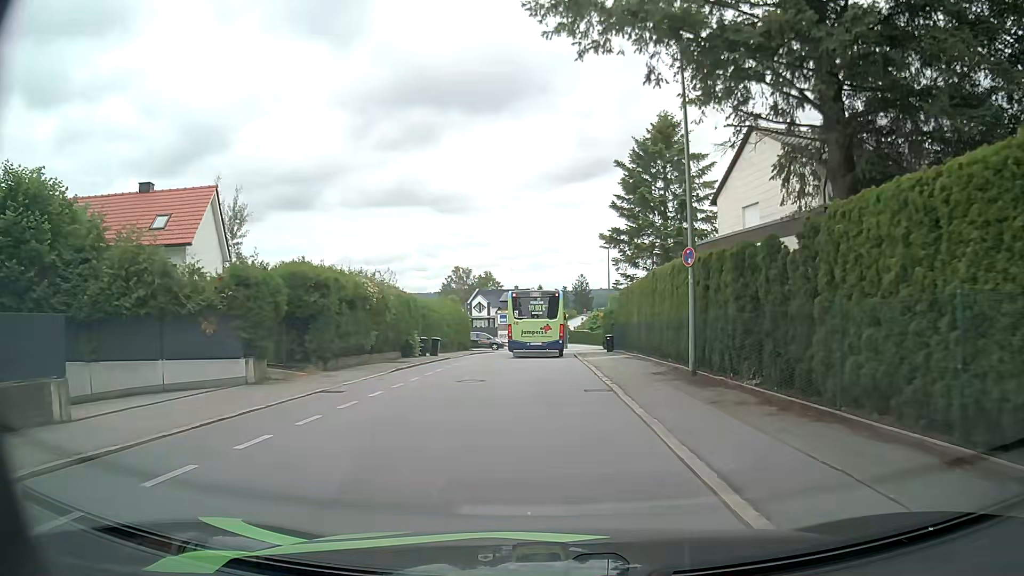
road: residential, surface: asphalt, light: Day
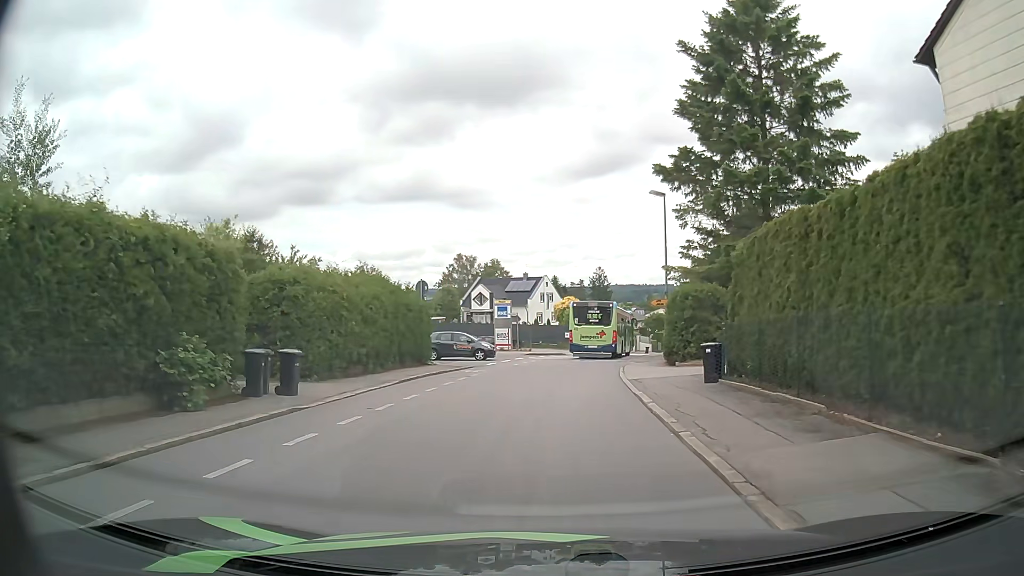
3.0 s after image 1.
(-0.1, +21.2) m; -1°
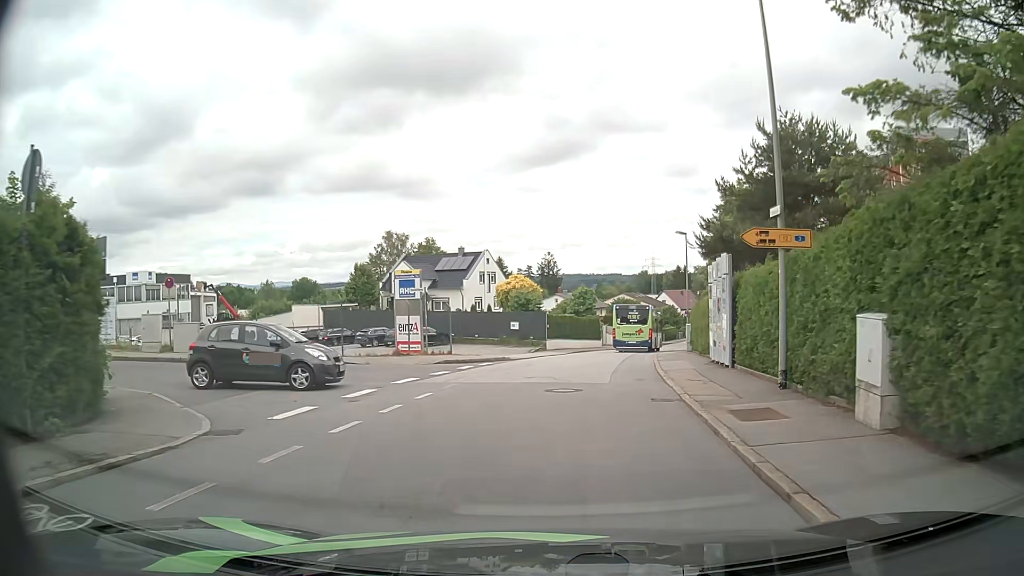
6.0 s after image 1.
(+0.5, +21.1) m; +4°
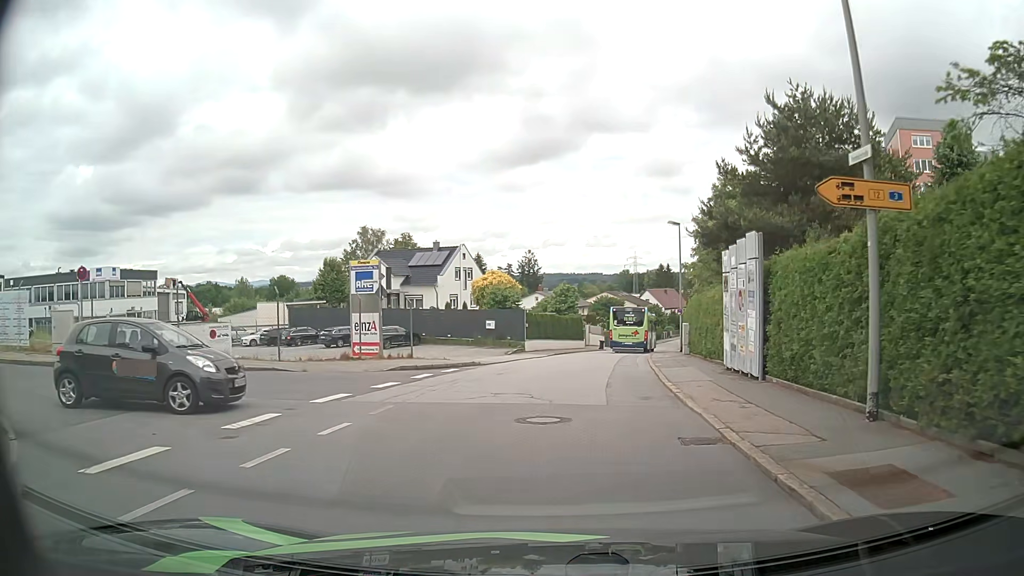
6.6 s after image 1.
(+0.1, +4.3) m; +2°
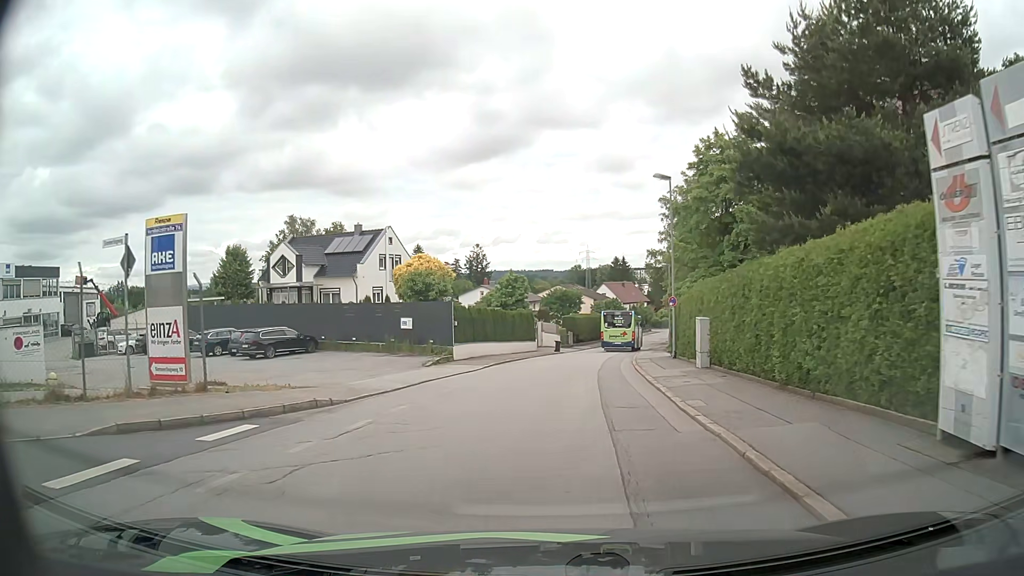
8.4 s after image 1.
(+0.6, +12.6) m; +6°
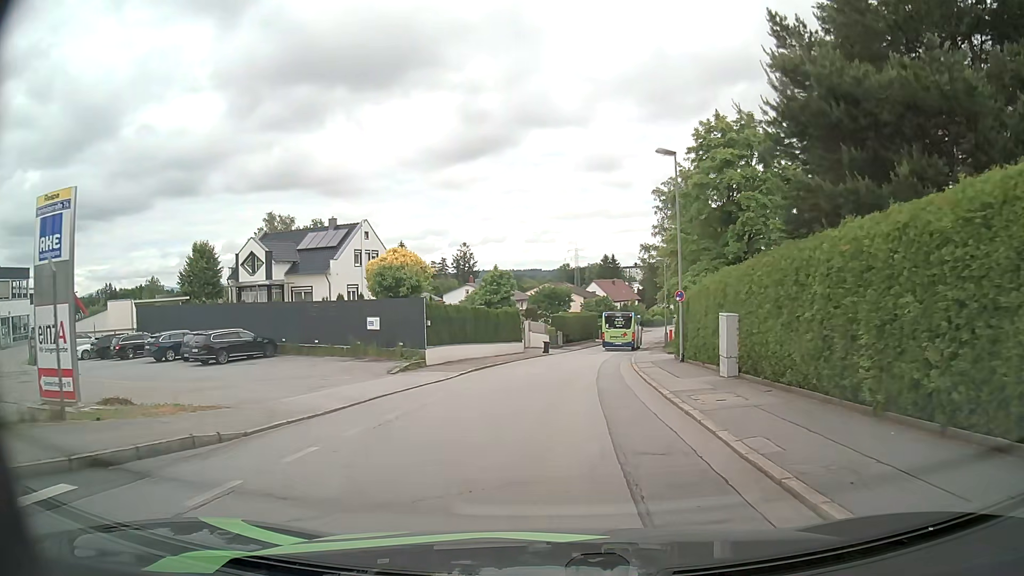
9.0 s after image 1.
(0.0, +4.2) m; 0°
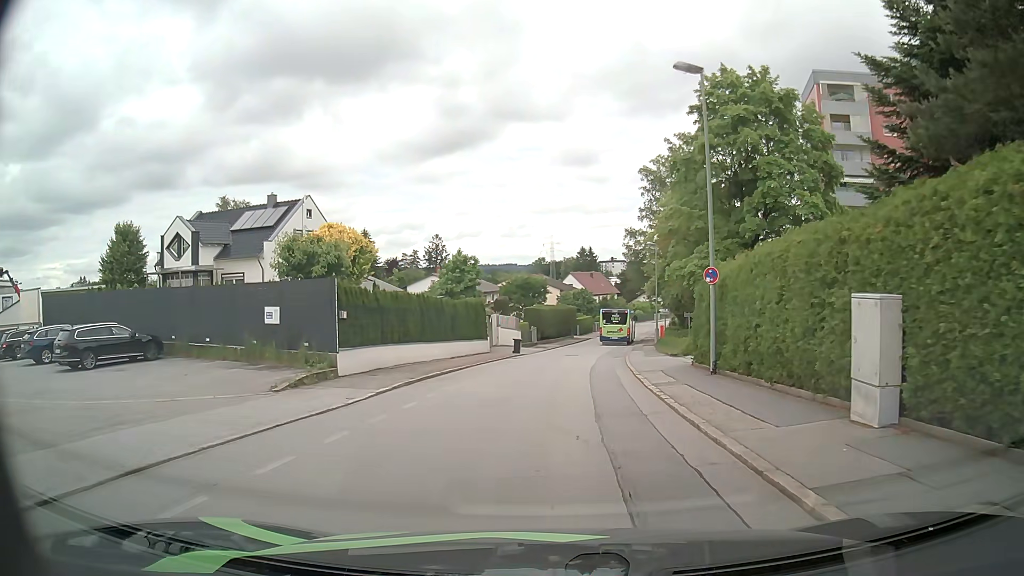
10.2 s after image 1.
(+0.1, +8.6) m; +2°
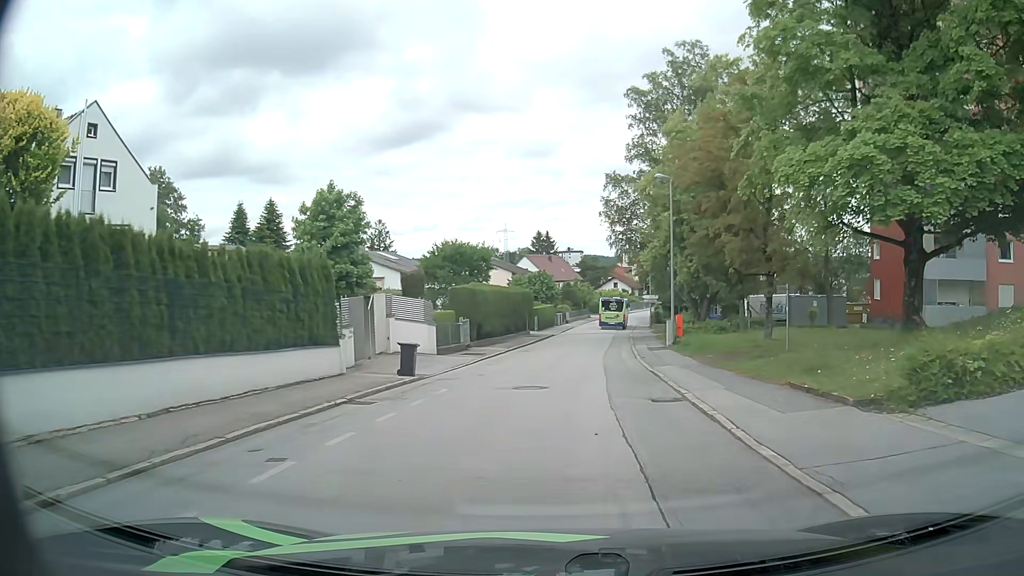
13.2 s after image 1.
(+0.4, +22.3) m; +4°
(0, +10) (+1, +20) (+1, +30) (+2, +40) (+3, +50) (+5, +60) (+6, +70) (+8, +80) (+9, +89) (+12, +99) m
